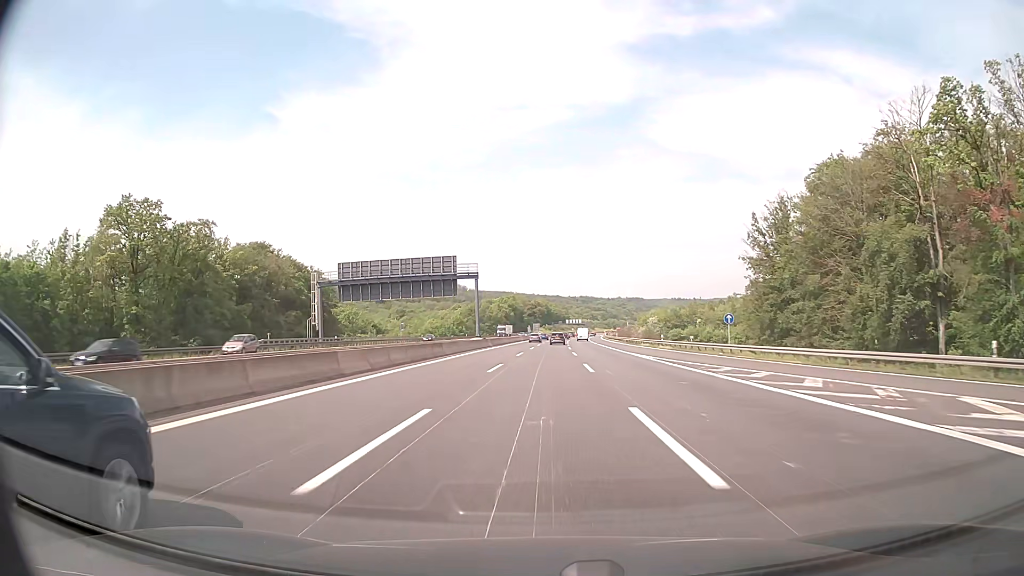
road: motorway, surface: asphalt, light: Day
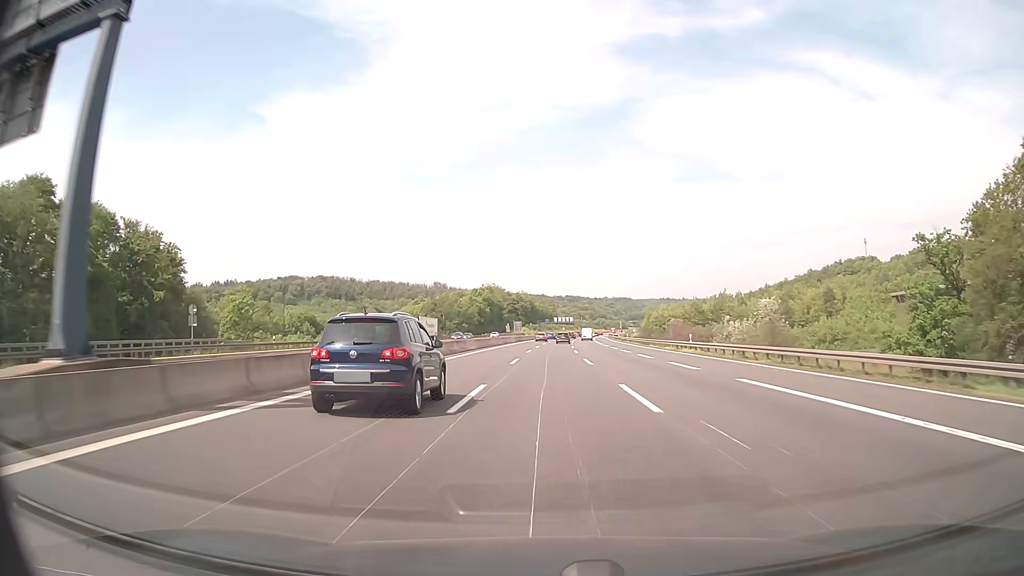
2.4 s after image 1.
(+0.5, +66.1) m; +1°
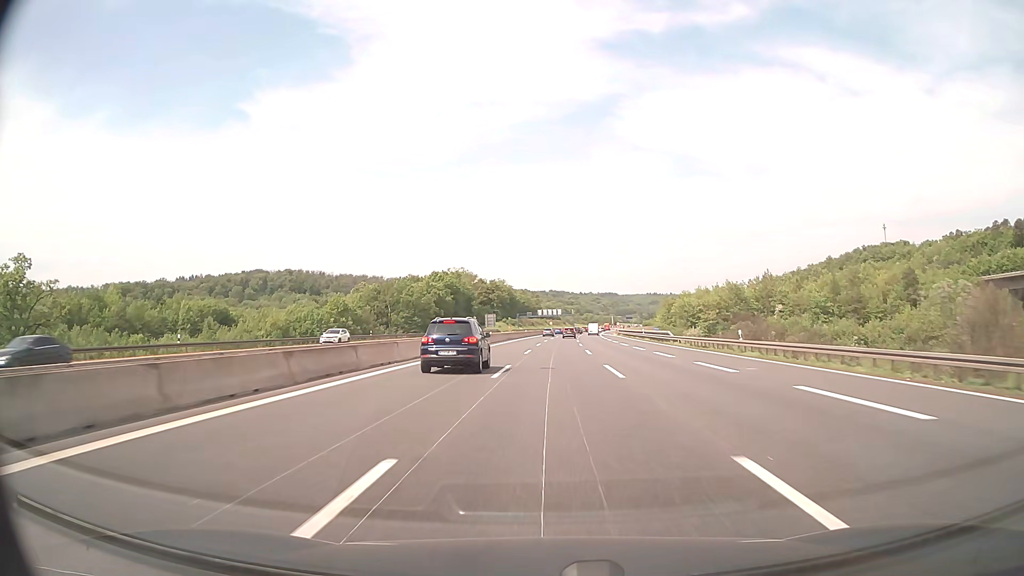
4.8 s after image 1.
(+0.8, +64.5) m; +1°
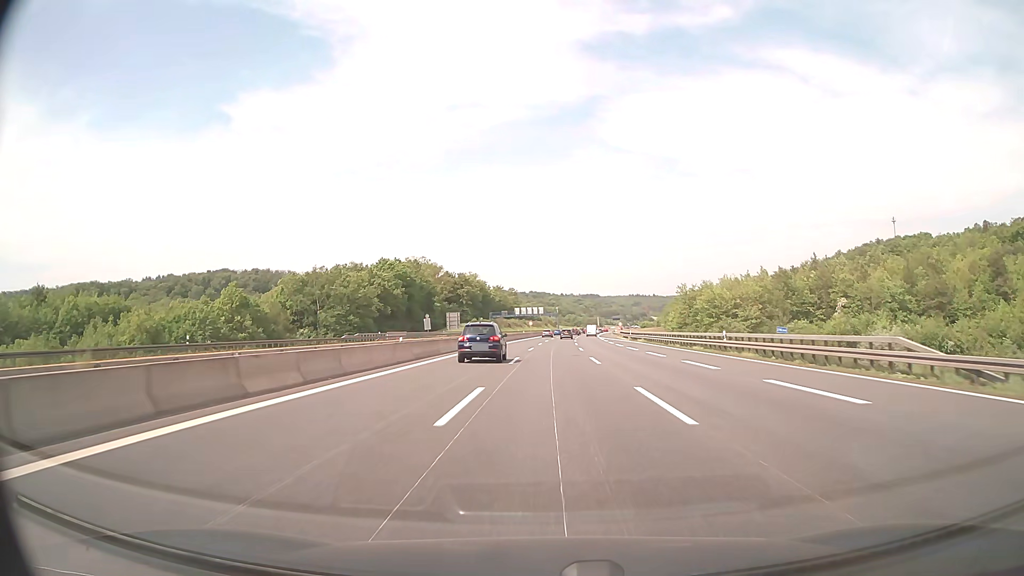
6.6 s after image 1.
(+0.6, +45.1) m; +2°
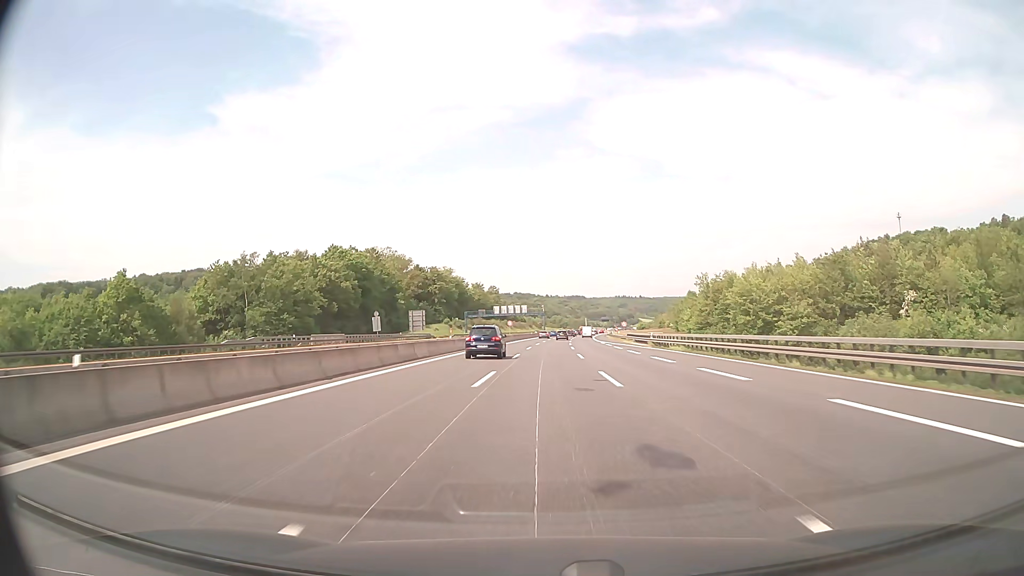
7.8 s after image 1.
(+0.3, +28.9) m; +1°
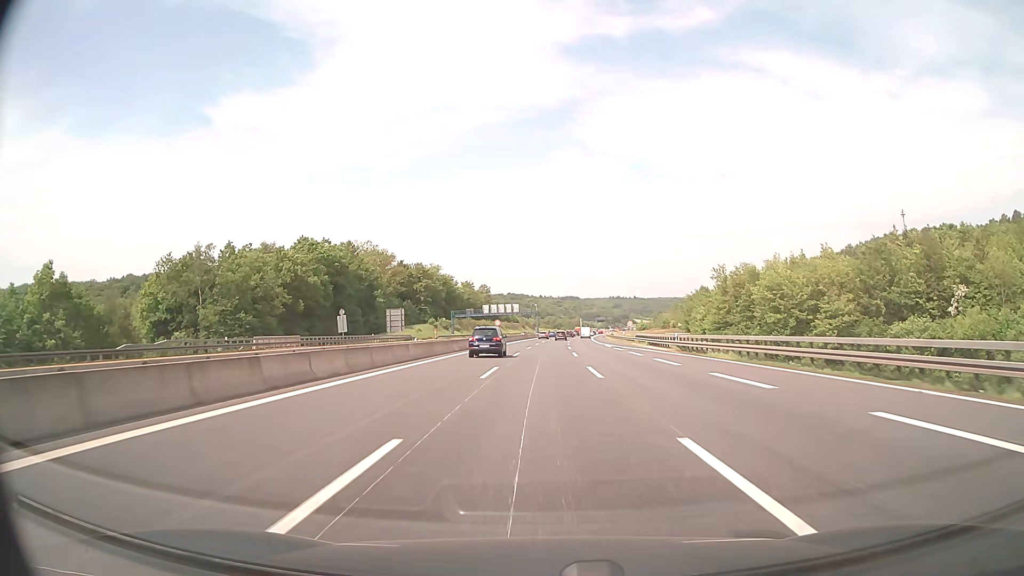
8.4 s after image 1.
(+0.1, +14.4) m; 0°
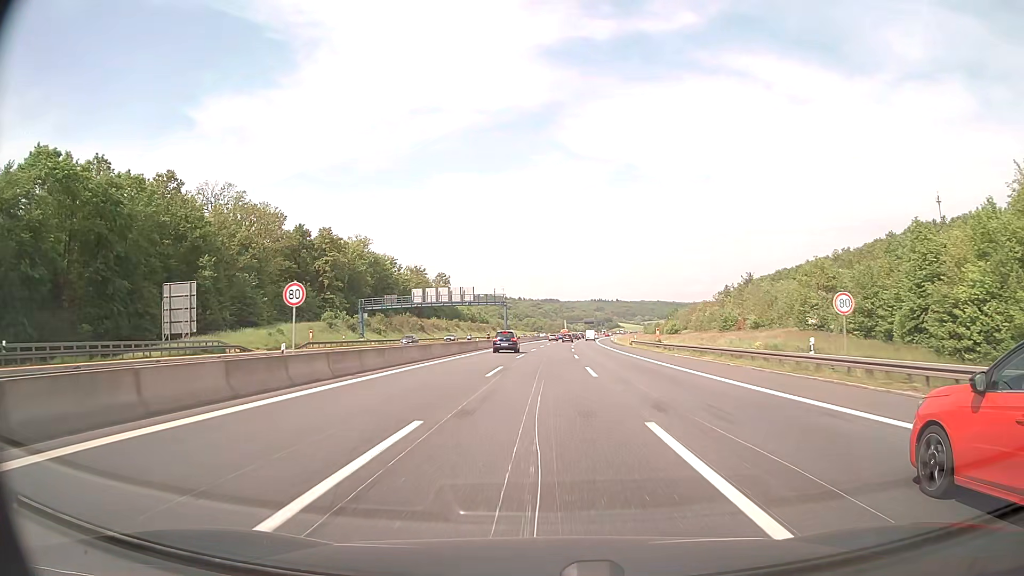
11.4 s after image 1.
(+1.0, +69.8) m; +2°
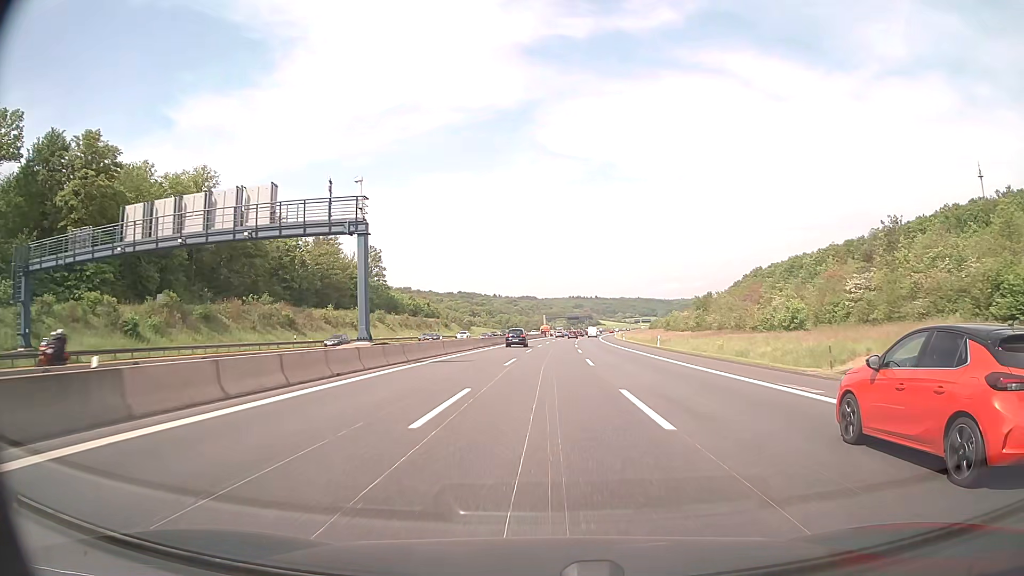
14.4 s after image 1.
(+1.3, +67.0) m; +2°
(0, +10) (0, +20) (0, +30) (+1, +40) (+1, +50) (+1, +60) (+2, +70) (+3, +80) (+3, +90) (+4, +100) m
